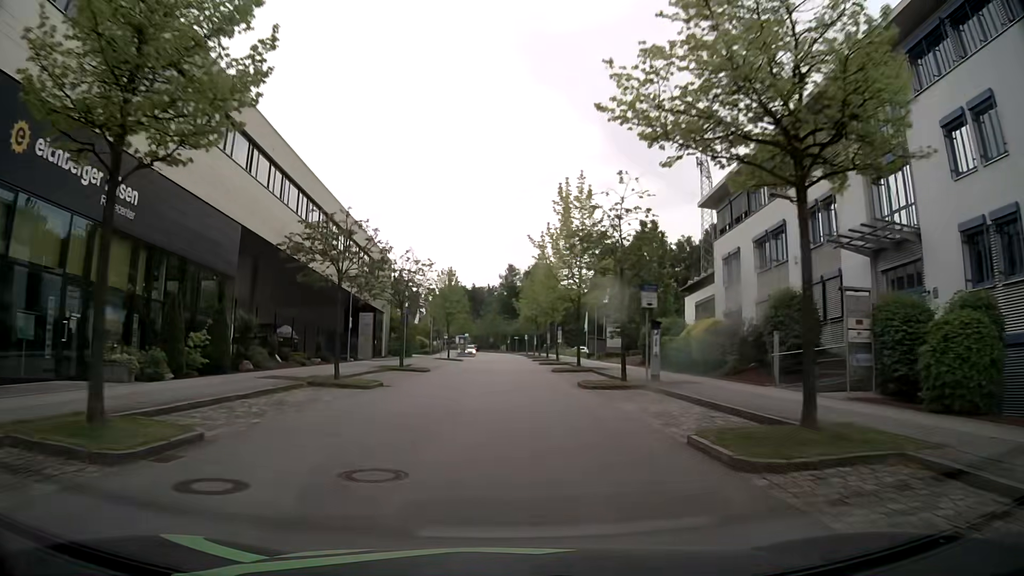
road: residential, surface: asphalt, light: Day
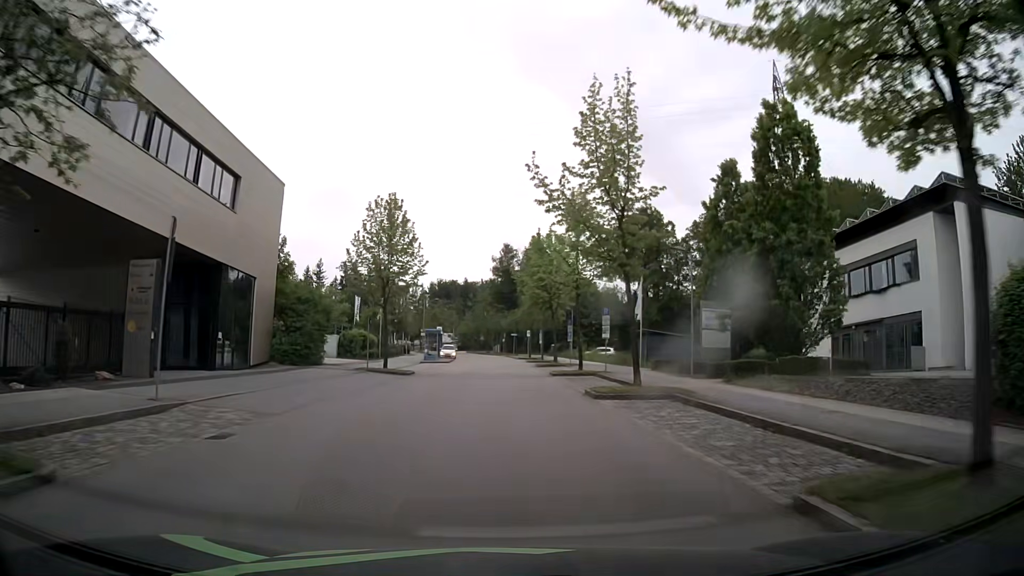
(0.0, +32.0) m; +1°
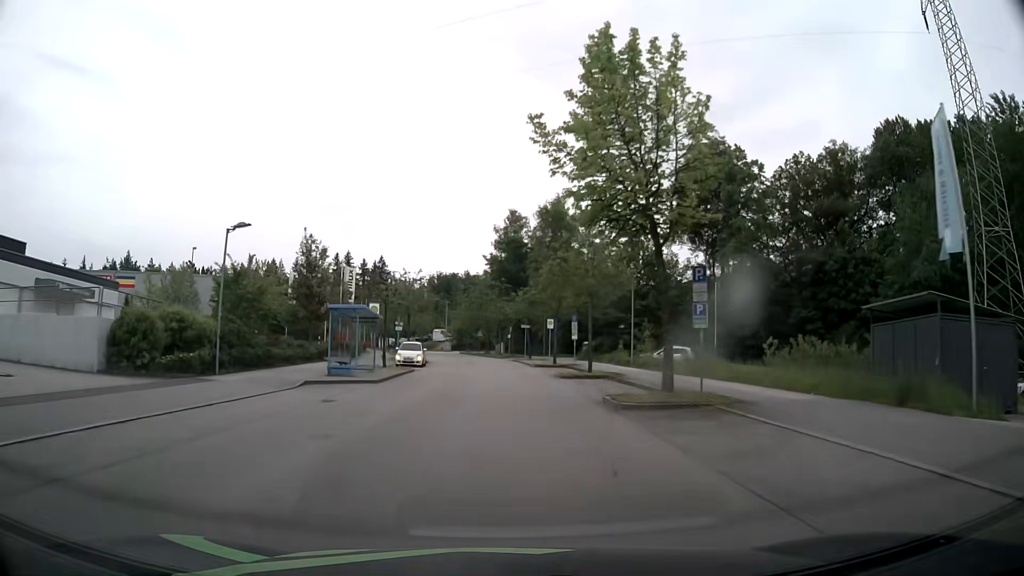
(-0.2, +31.6) m; -1°
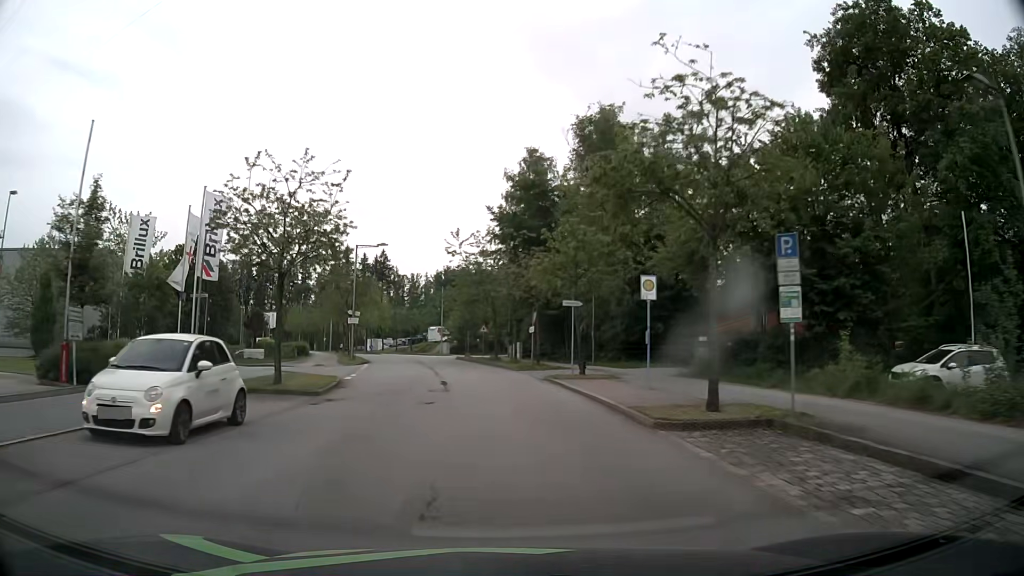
(-0.1, +31.4) m; -1°
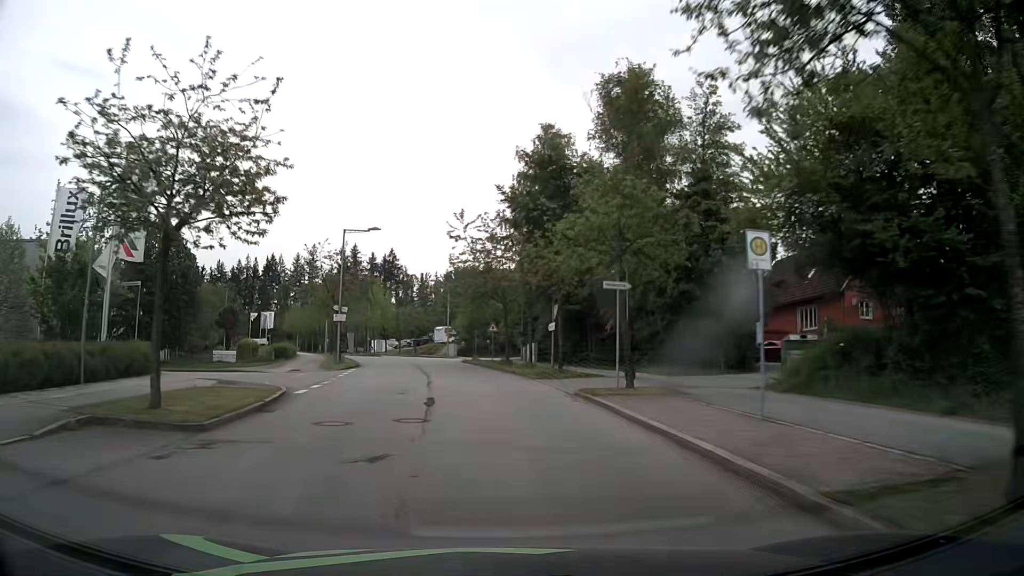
(0.0, +7.9) m; -1°
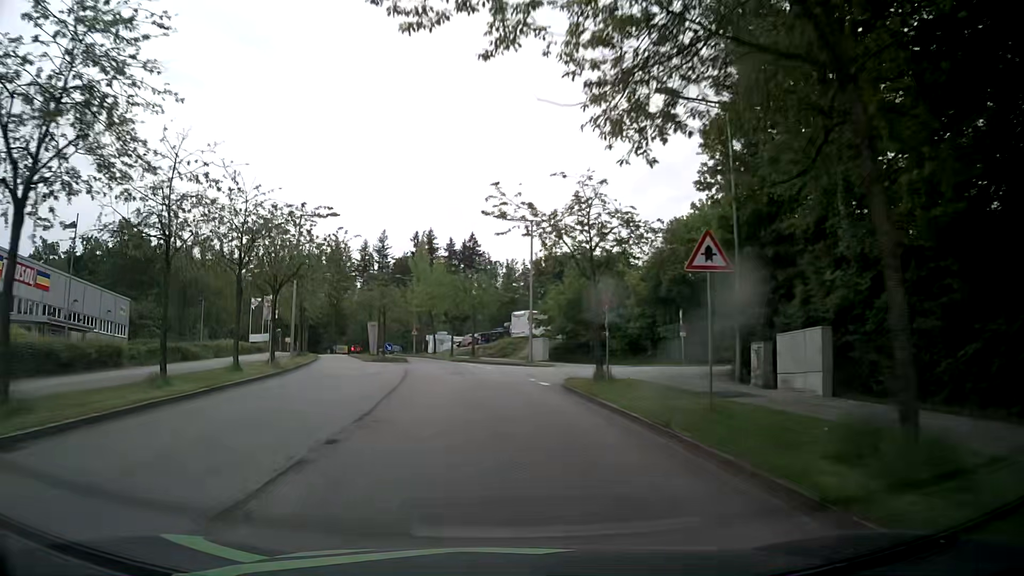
(-2.6, +39.2) m; -8°
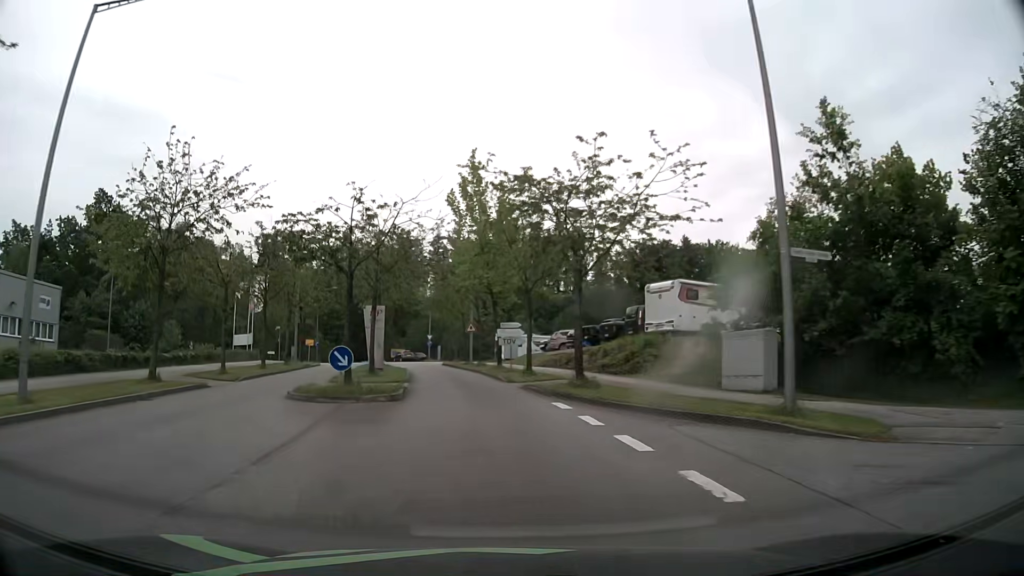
(-1.8, +29.9) m; -7°
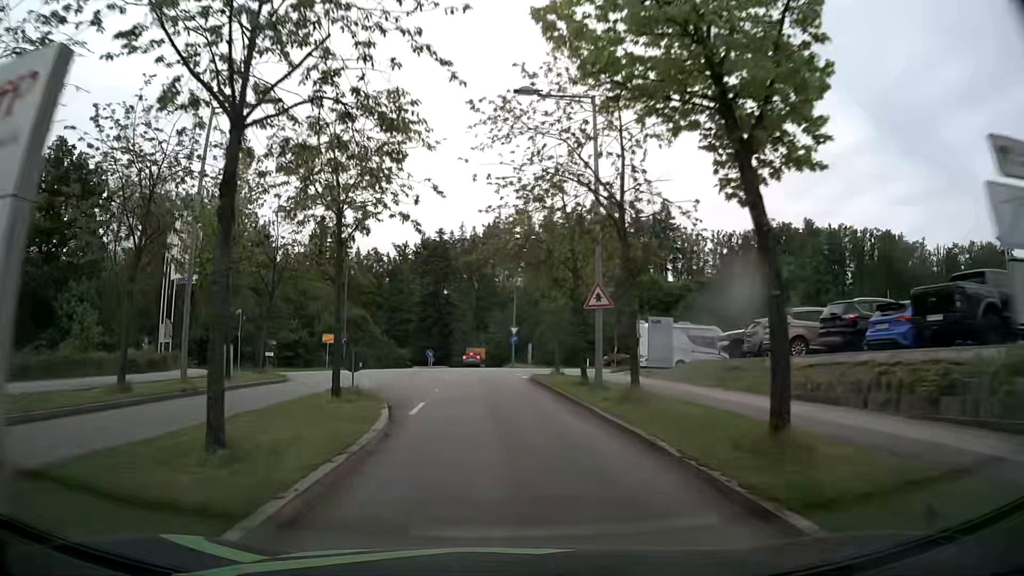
(-2.3, +28.1) m; -8°
